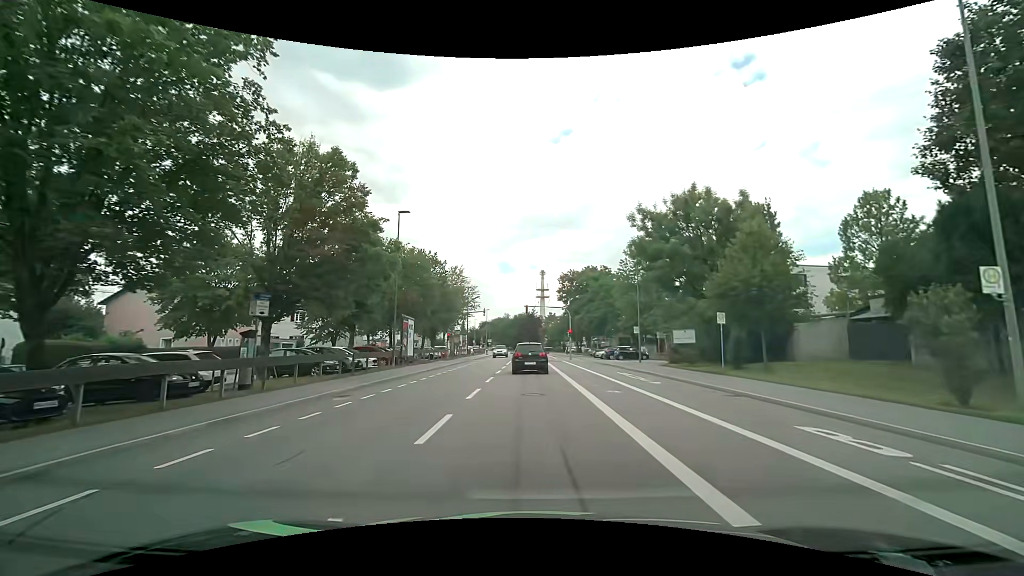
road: tertiary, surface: asphalt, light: Day
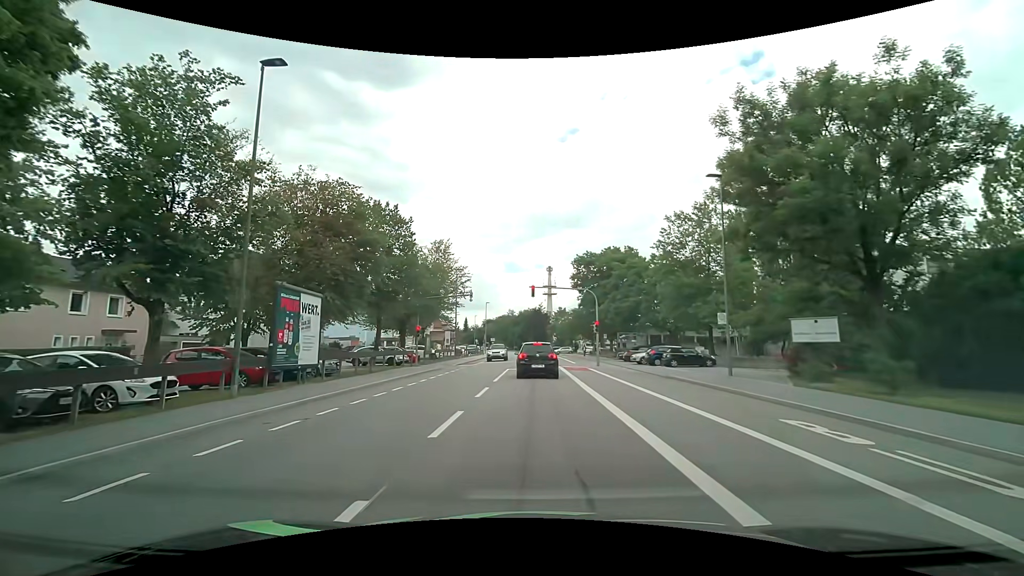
(-0.2, +17.3) m; 0°
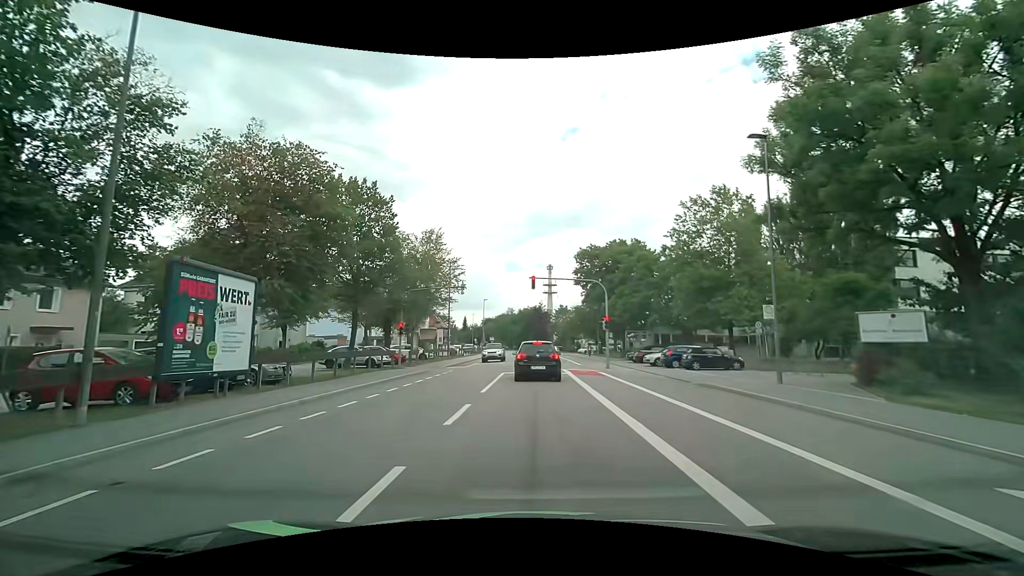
(-0.1, +4.7) m; -1°
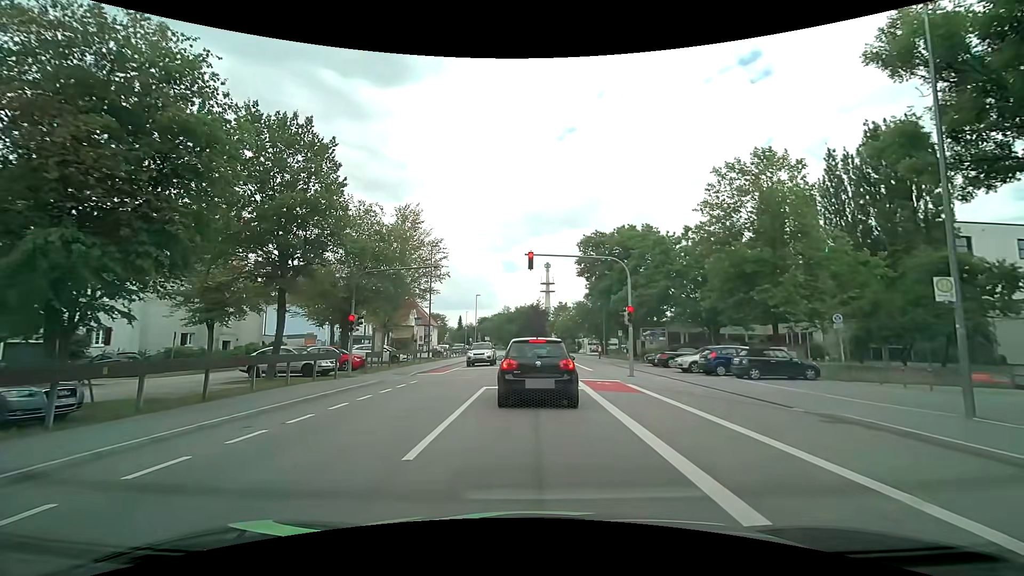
(+0.1, +8.4) m; +1°
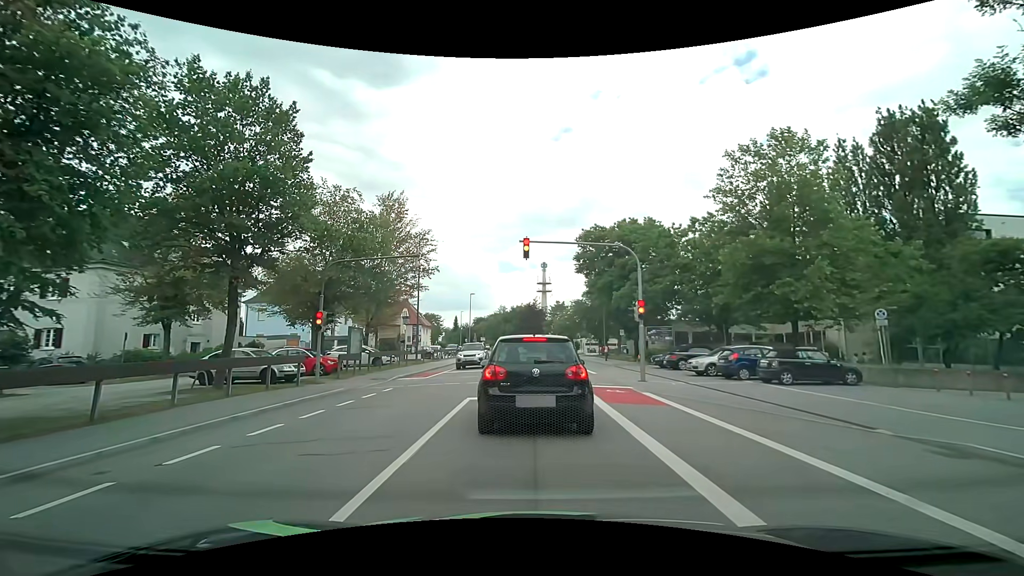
(0.0, +3.1) m; +1°
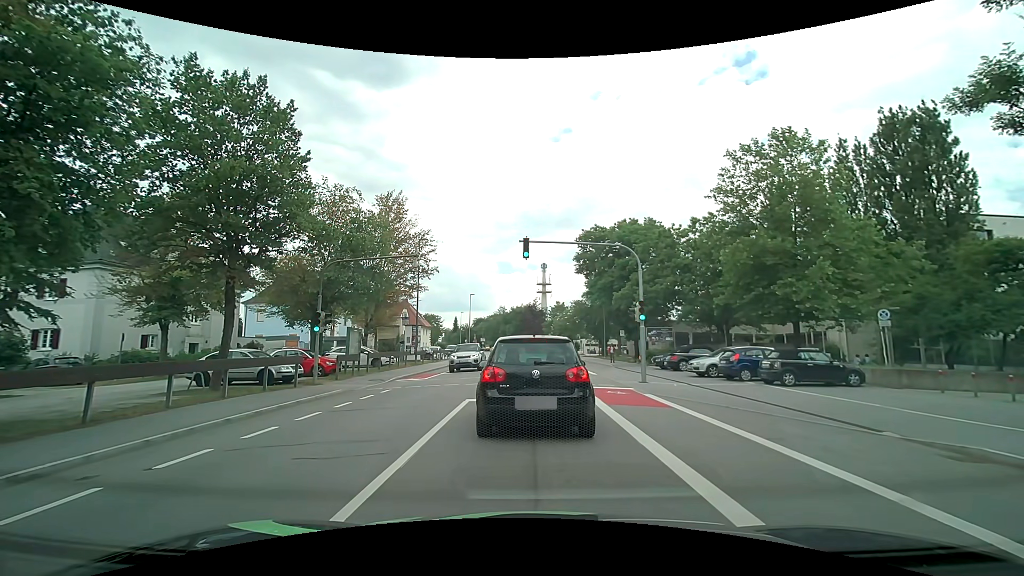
(0.0, +0.2) m; 0°
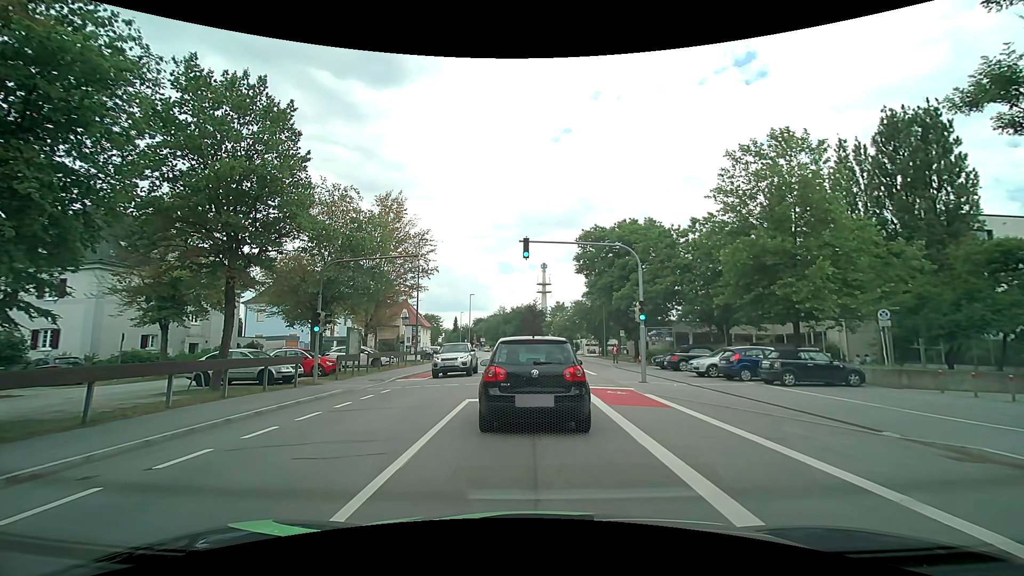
(0.0, 0.0) m; 0°
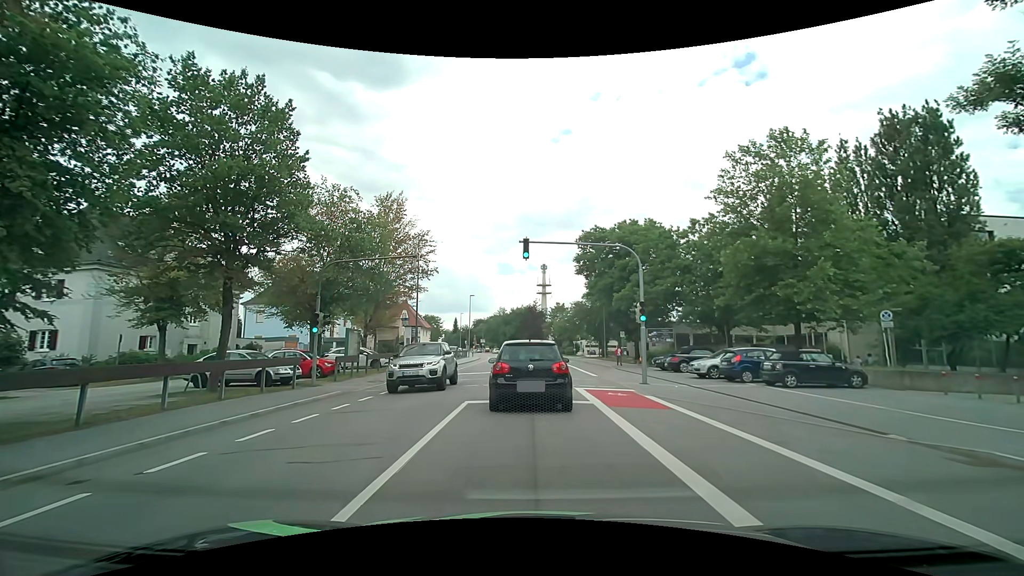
(0.0, +0.1) m; 0°
(0, +10) (-1, +20) (-1, +30) (-2, +40) (-2, +50) (-2, +60) (-3, +70) (-3, +80) (-3, +90) (-4, +100) m
